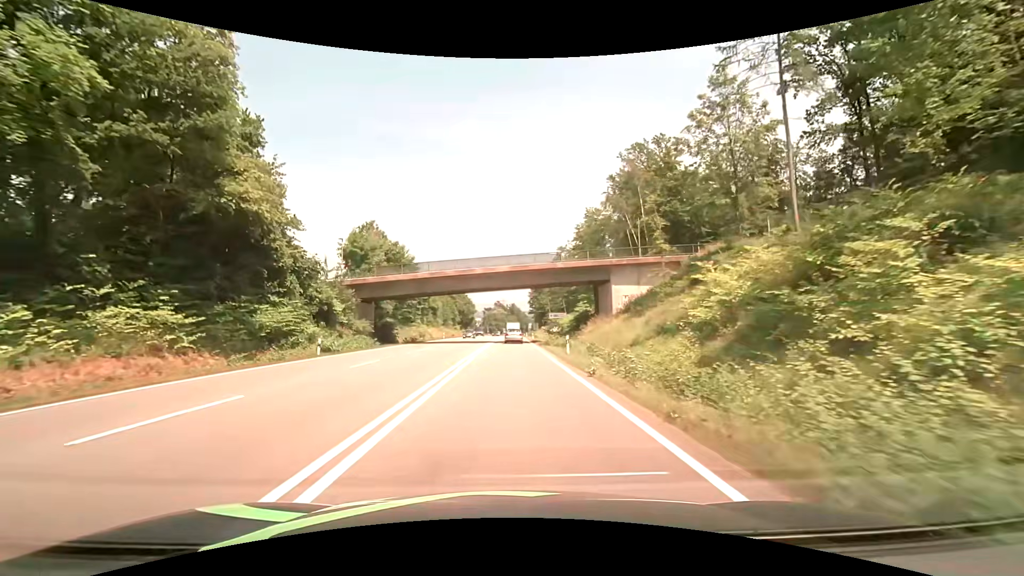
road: secondary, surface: asphalt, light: Day
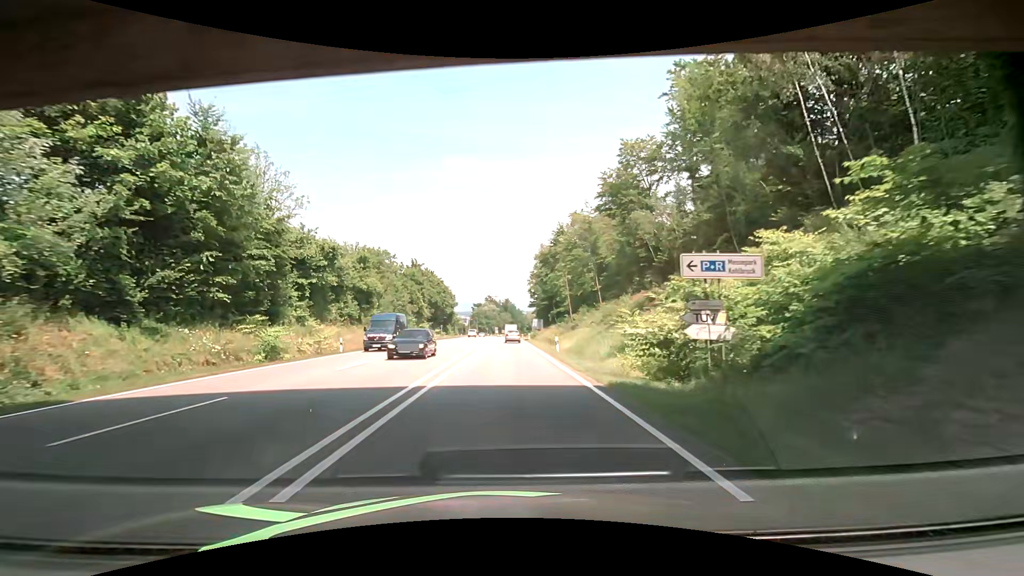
(+0.3, +46.0) m; 0°
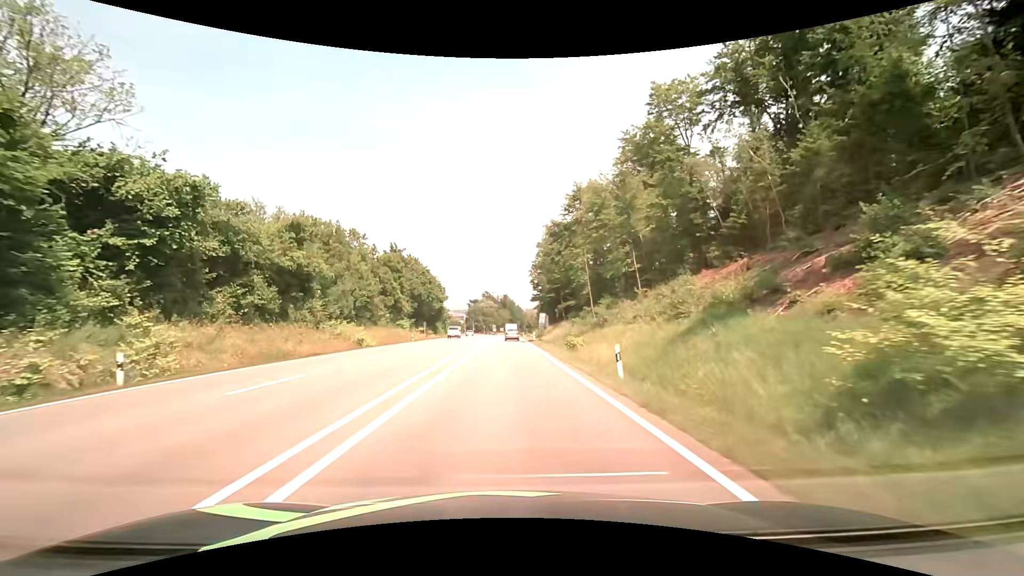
(+0.2, +18.3) m; 0°
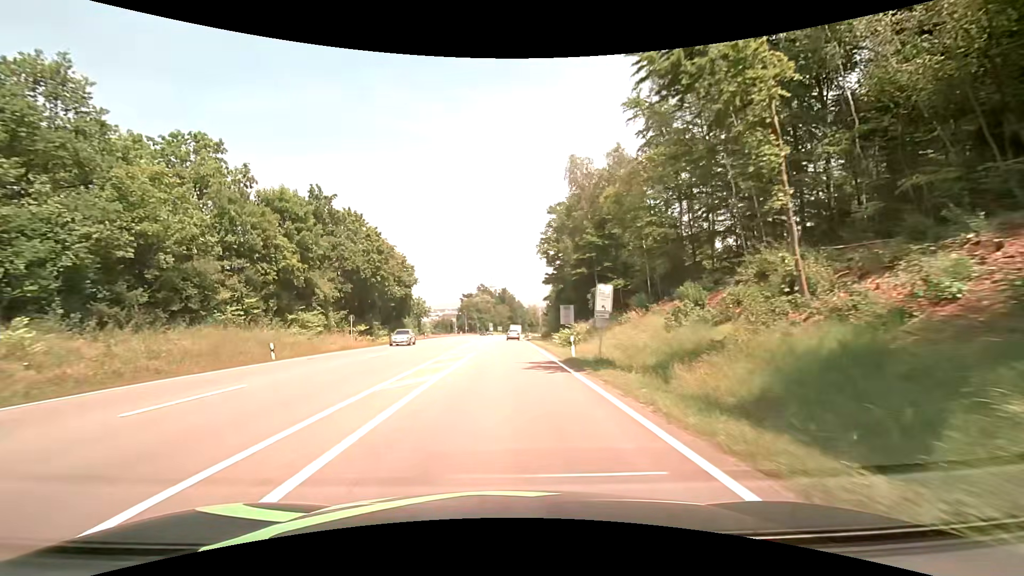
(+0.1, +36.8) m; 0°
(0, +10) (0, +20) (0, +30) (0, +40) (0, +50) (0, +60) (+1, +70) (+1, +80) (+1, +90) (+1, +100) m
